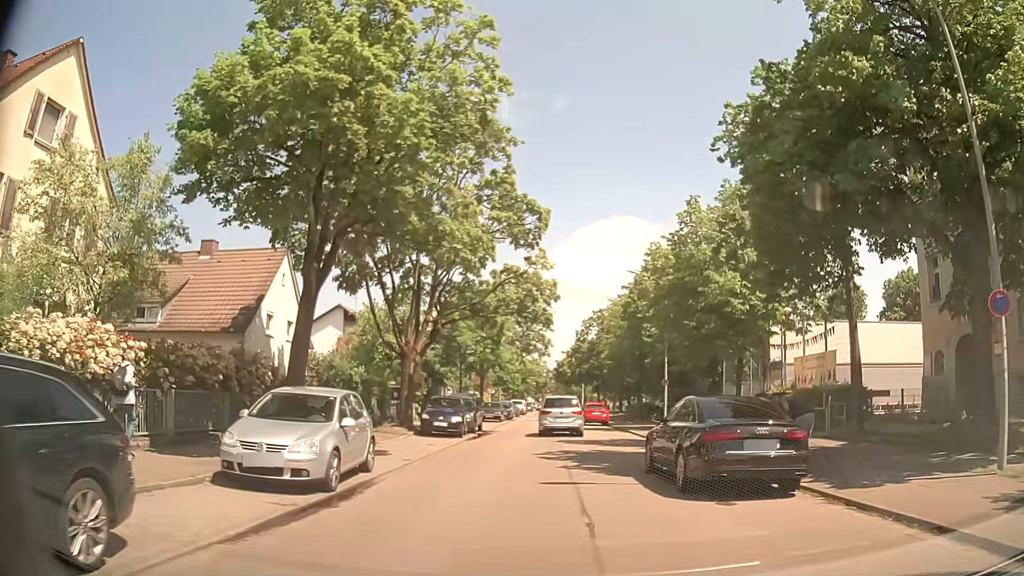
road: residential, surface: asphalt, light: Day
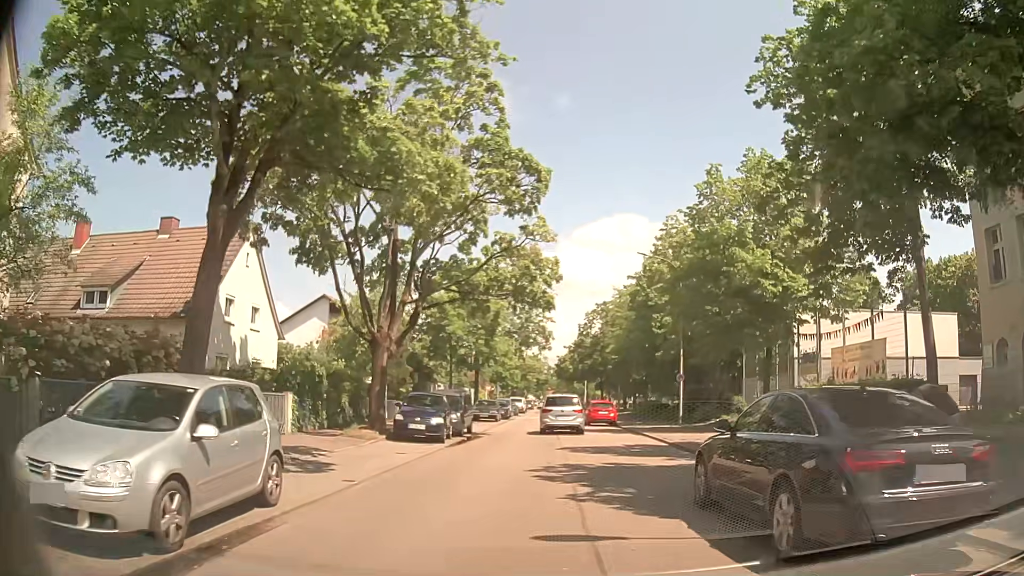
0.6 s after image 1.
(0.0, +4.5) m; 0°
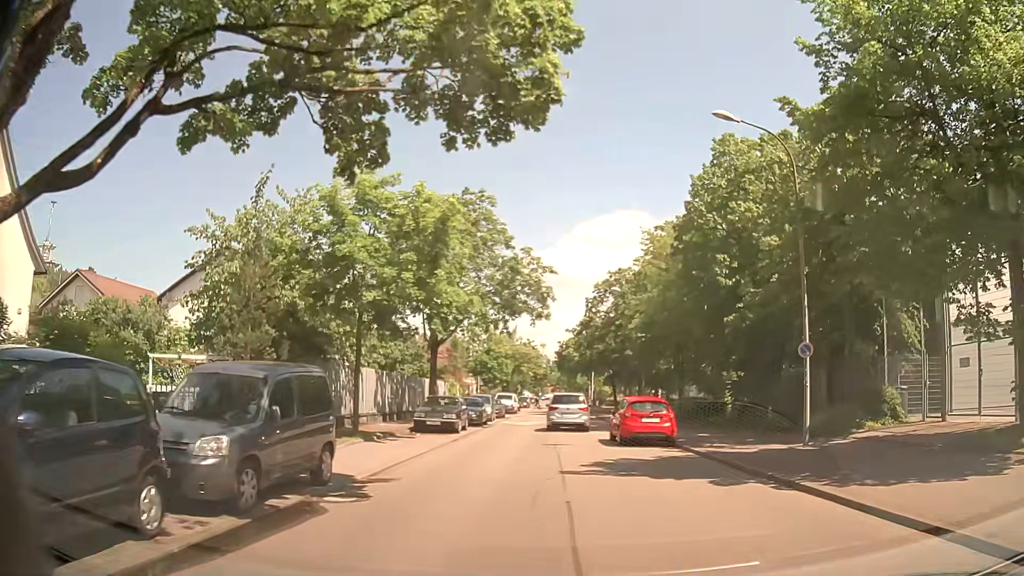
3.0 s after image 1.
(+0.1, +18.2) m; +2°
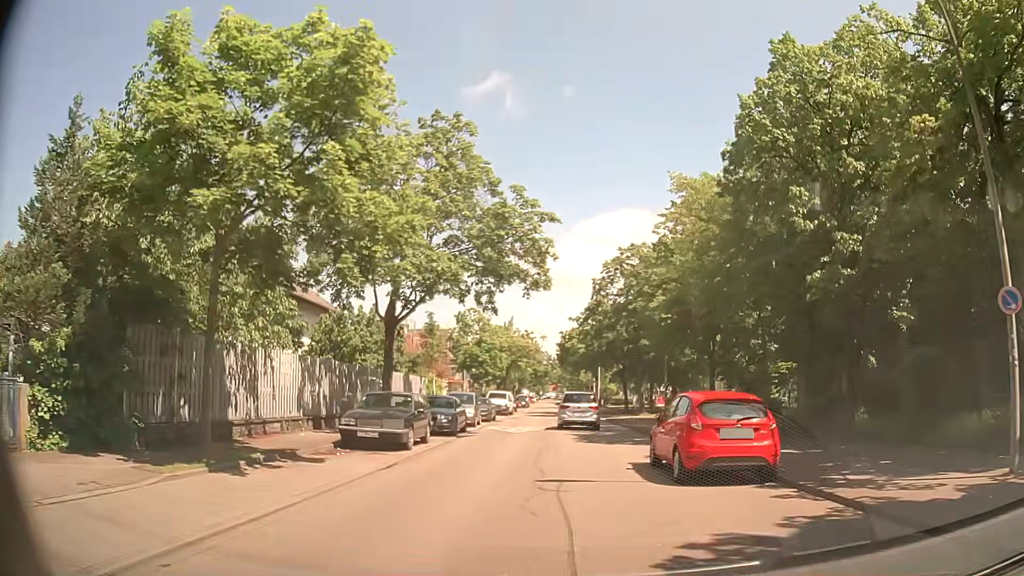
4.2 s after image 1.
(-0.2, +9.0) m; -2°
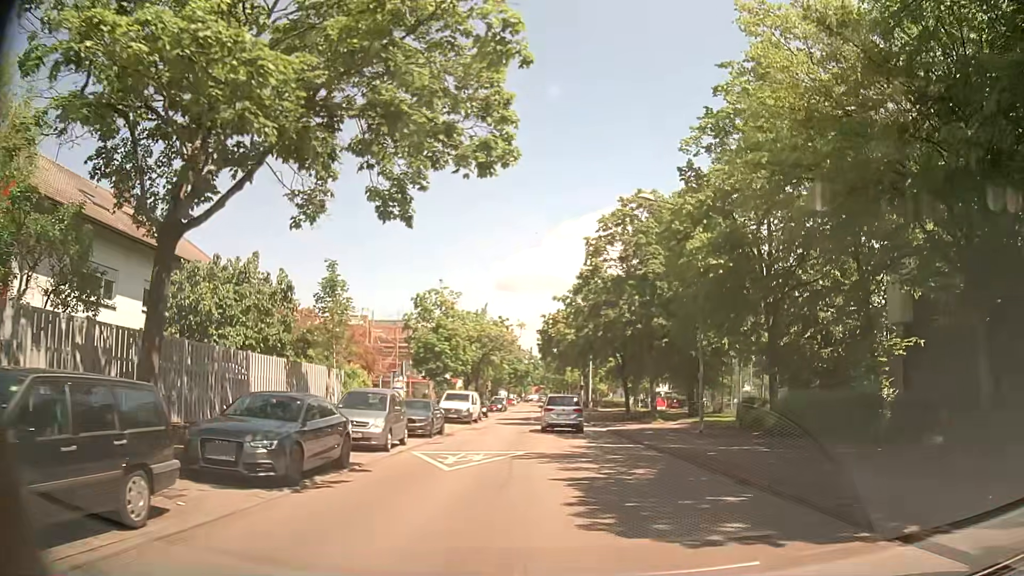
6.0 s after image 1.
(+0.1, +13.6) m; +1°
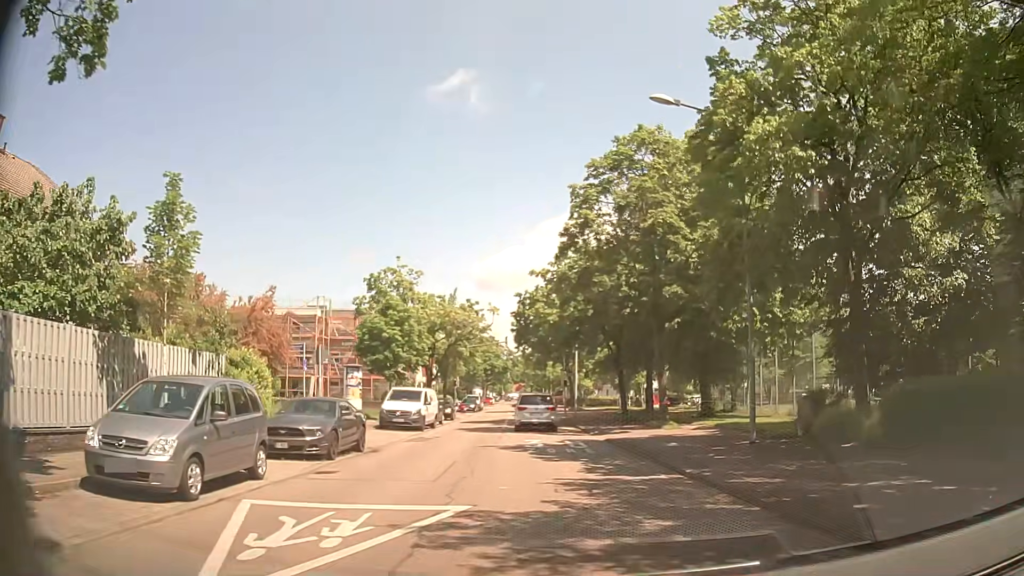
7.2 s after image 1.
(+0.2, +9.0) m; +1°
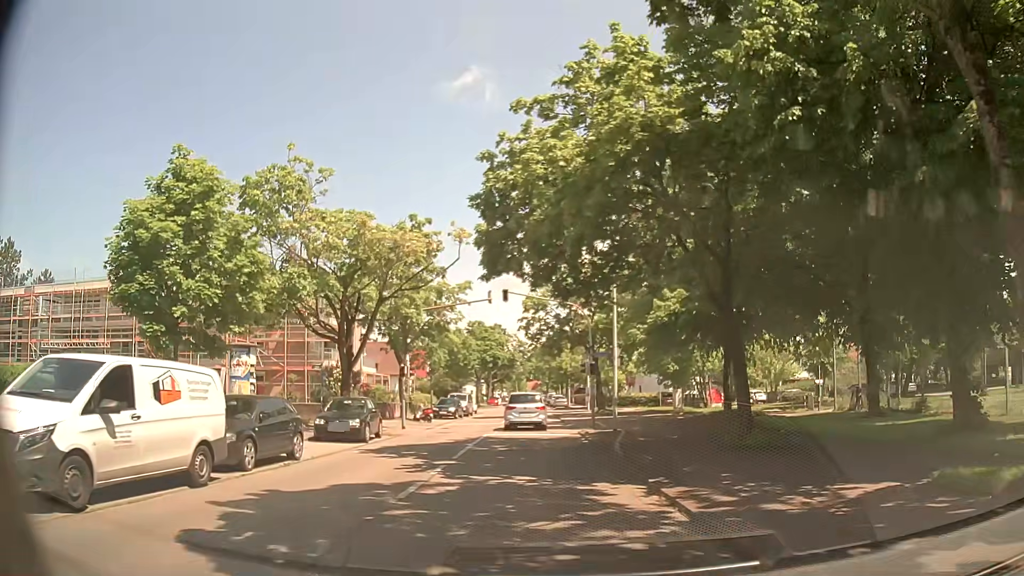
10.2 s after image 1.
(+0.3, +22.6) m; -1°
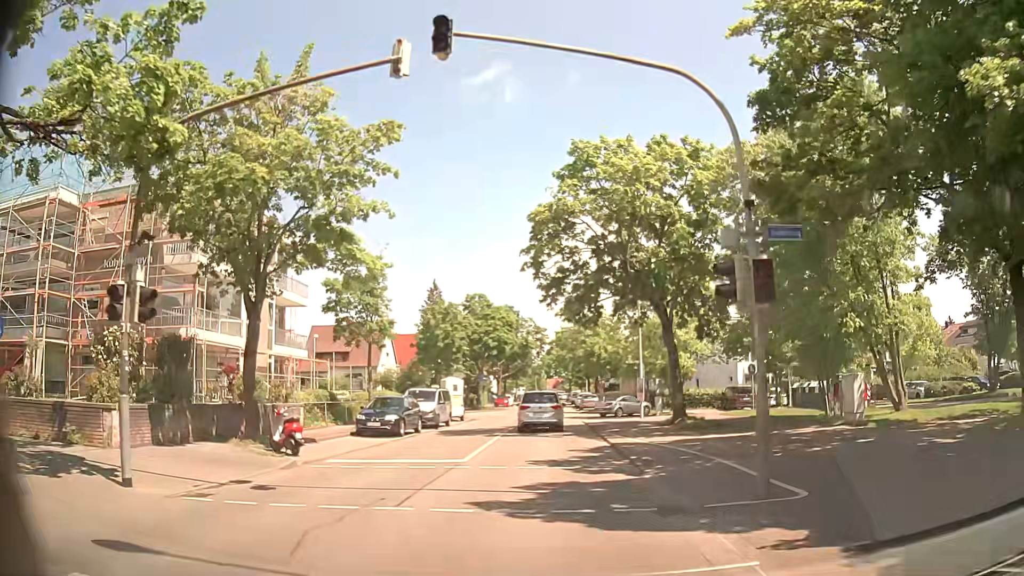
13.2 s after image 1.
(-0.4, +22.6) m; -1°
